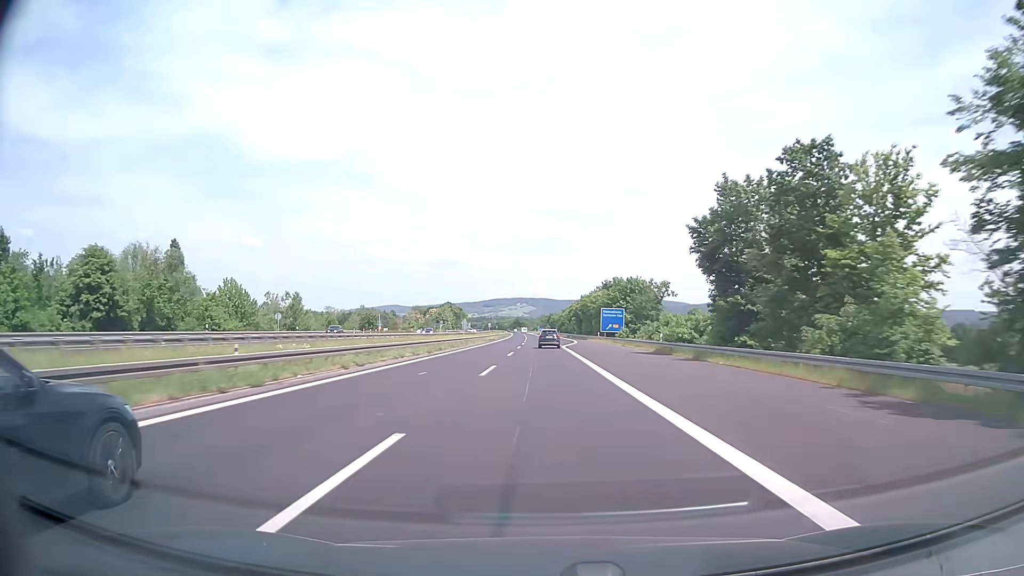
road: motorway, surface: asphalt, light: Day
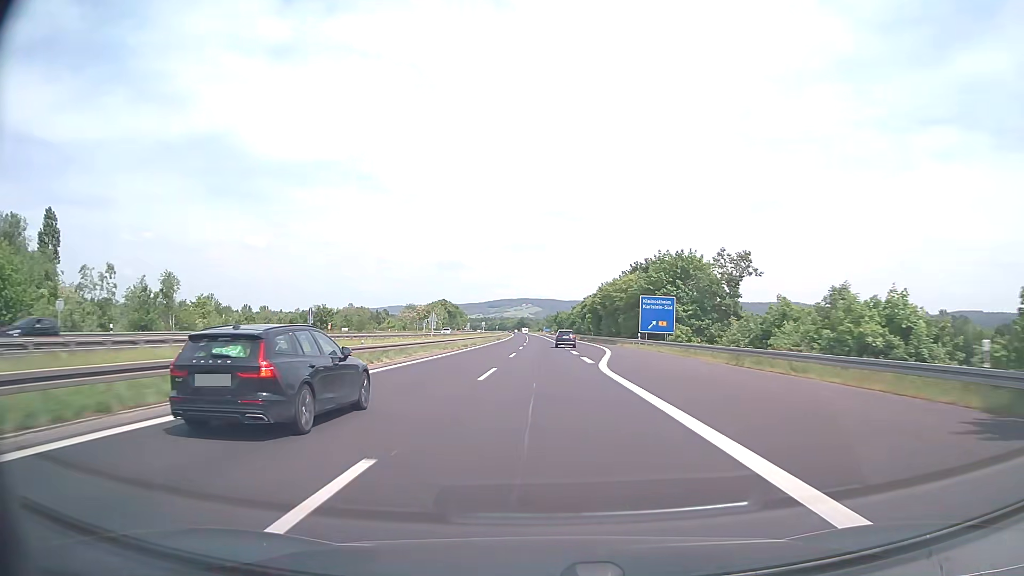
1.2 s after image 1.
(-0.2, +38.0) m; 0°
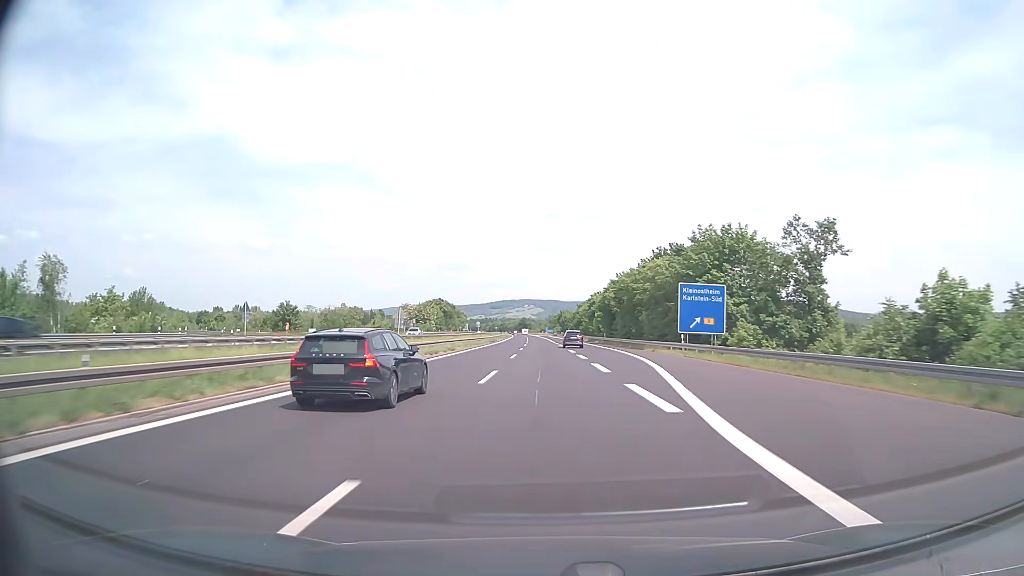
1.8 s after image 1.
(0.0, +19.0) m; 0°
(0, +10) (0, +20) (0, +30) (0, +40) (0, +50) (0, +60) (0, +70) (0, +80) (0, +90) (0, +100) m
